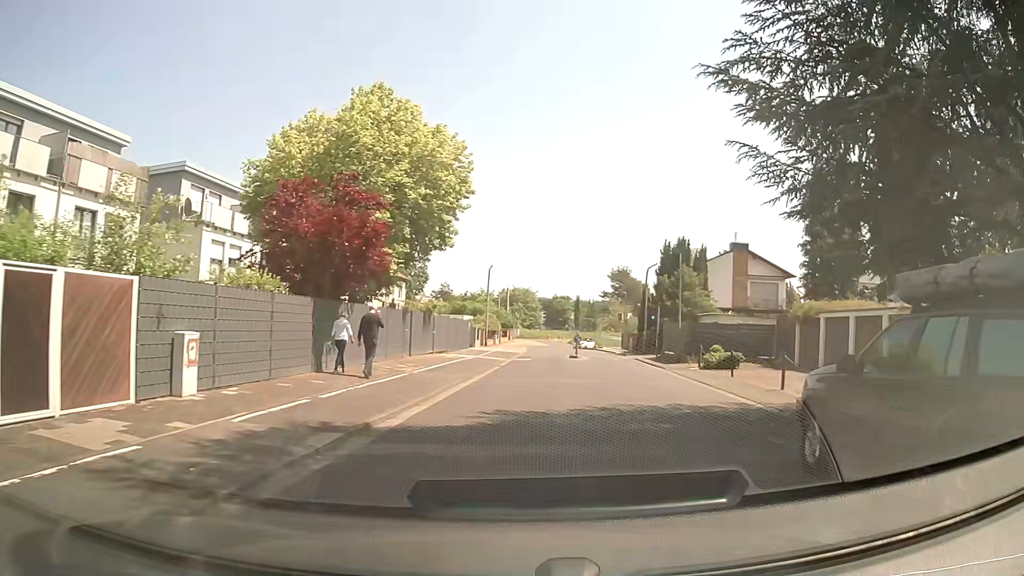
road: residential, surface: asphalt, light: Day
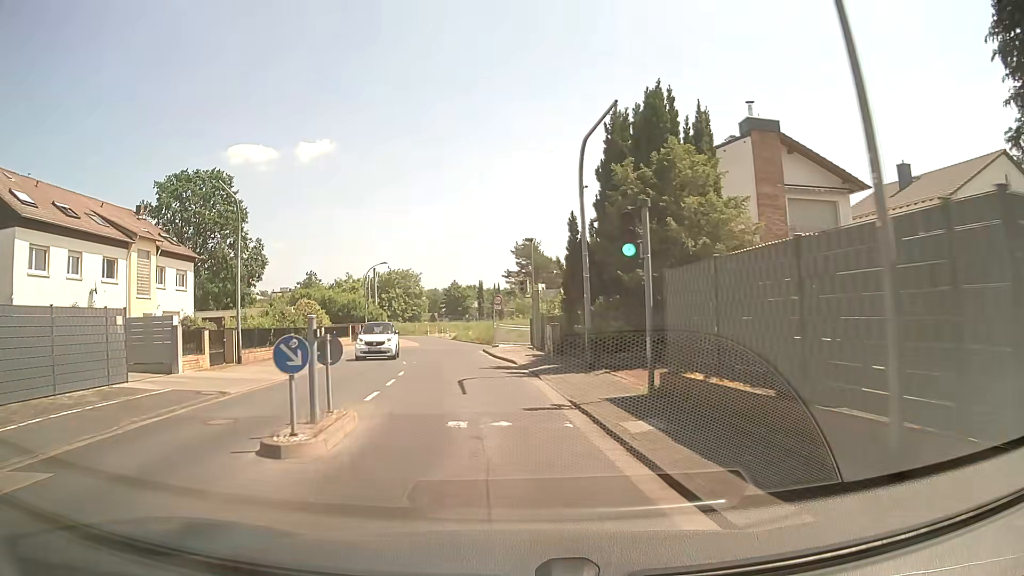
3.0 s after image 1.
(+4.4, +29.8) m; +7°
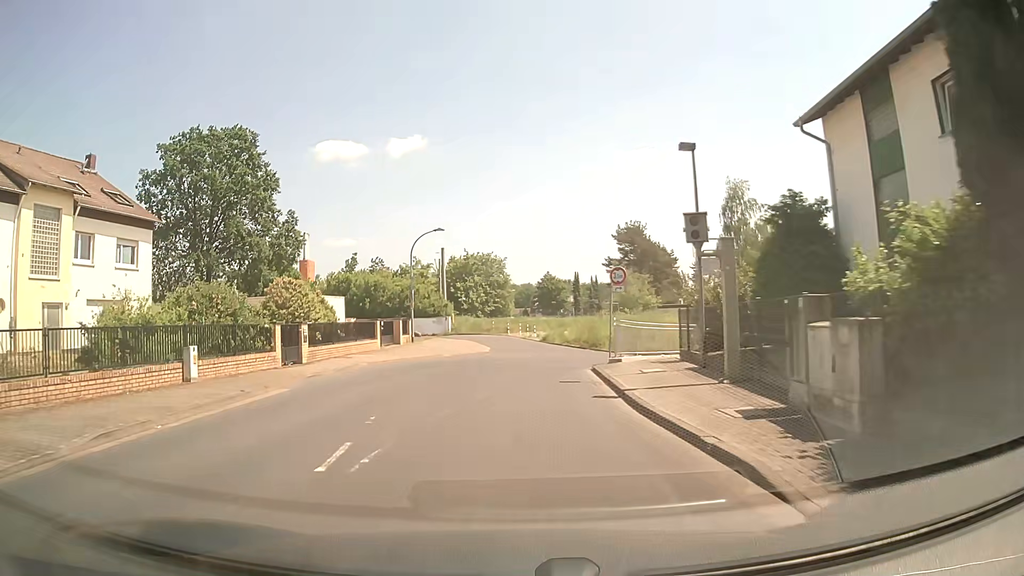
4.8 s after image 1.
(-1.2, +18.0) m; -8°
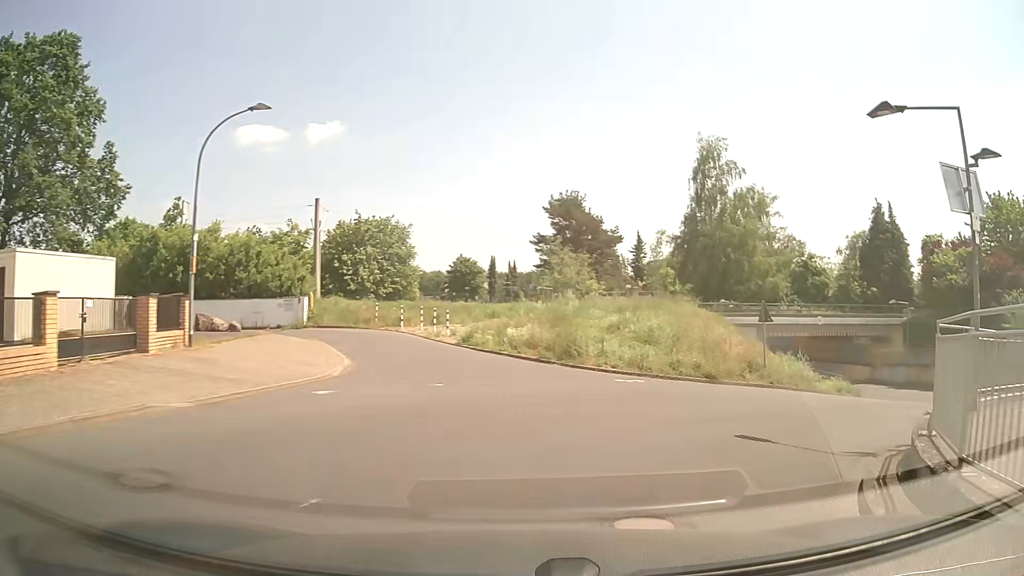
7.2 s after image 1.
(+0.1, +20.4) m; +8°
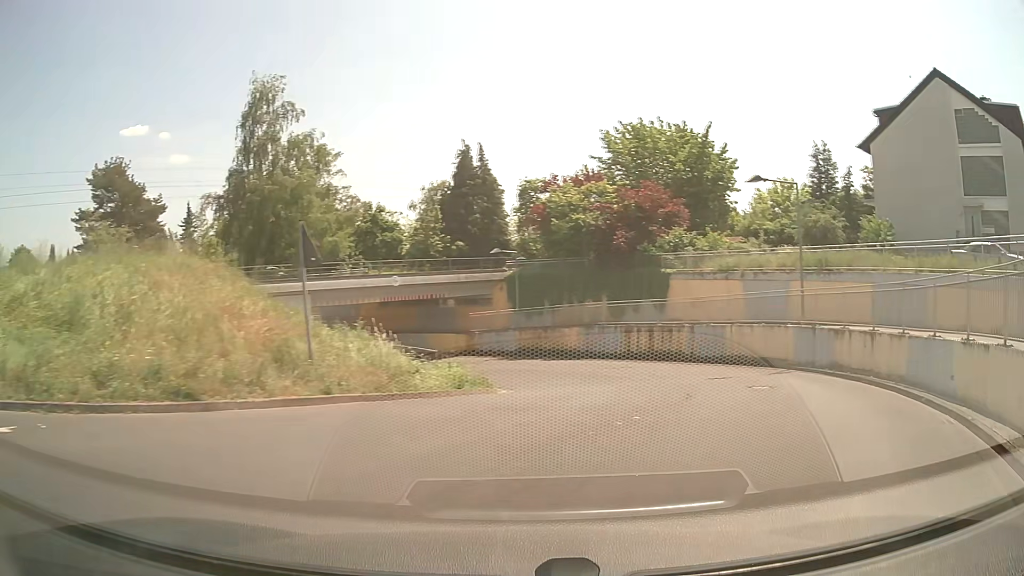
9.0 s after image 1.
(+3.5, +11.2) m; +37°
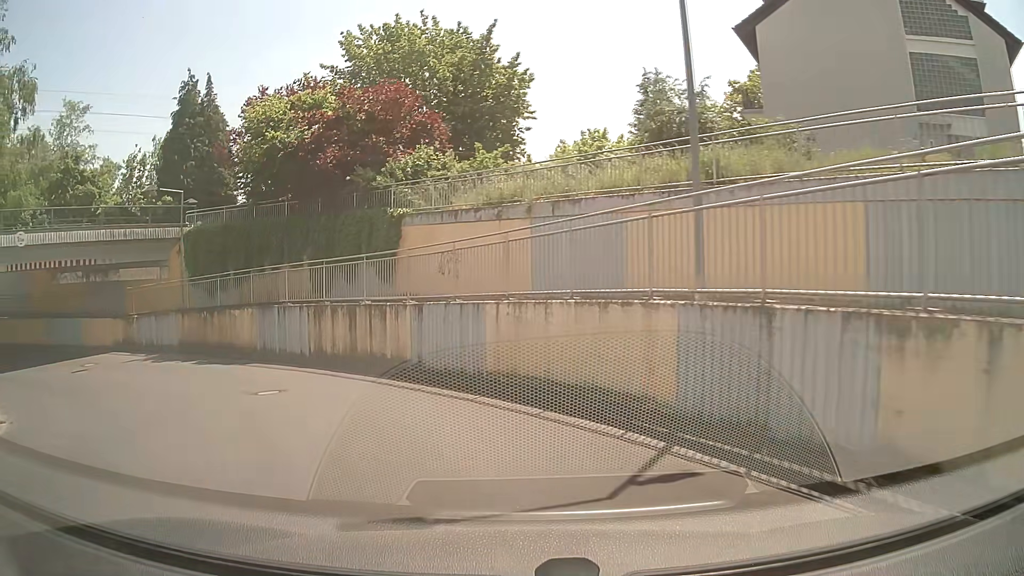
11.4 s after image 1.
(+4.8, +15.1) m; +16°
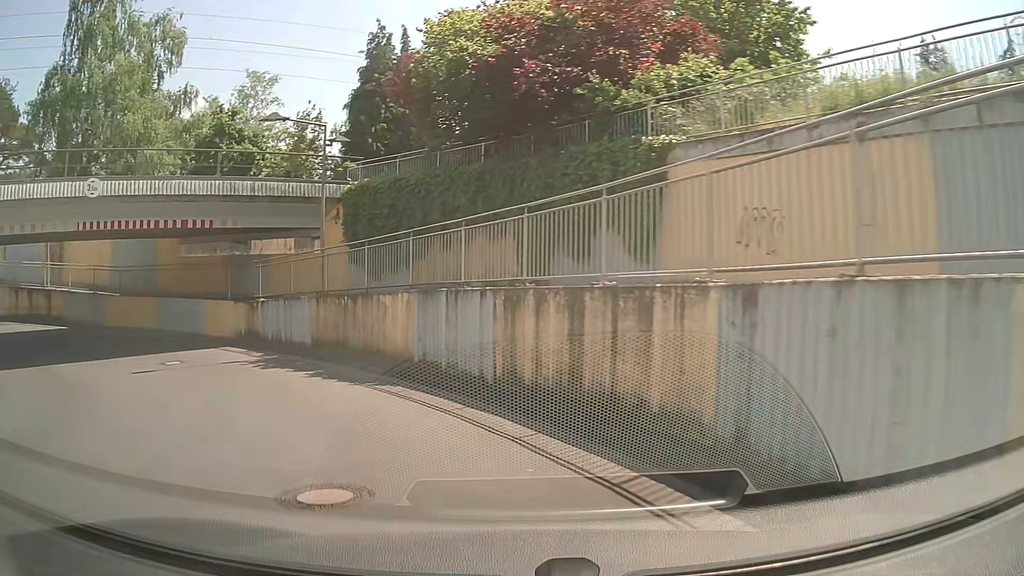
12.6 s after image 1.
(-1.5, +9.1) m; -20°
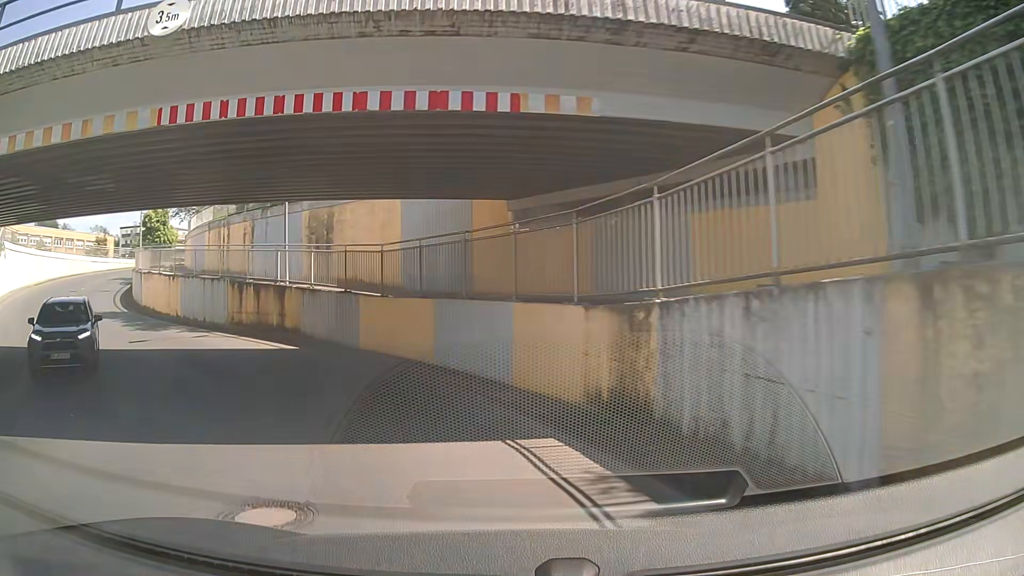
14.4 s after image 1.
(-4.1, +13.7) m; -35°
(-2, +10) (-8, +18) (-15, +25) (-22, +32) (-27, +41) (-29, +50) (-29, +60) (-28, +70) (-26, +80) (-24, +90) m
